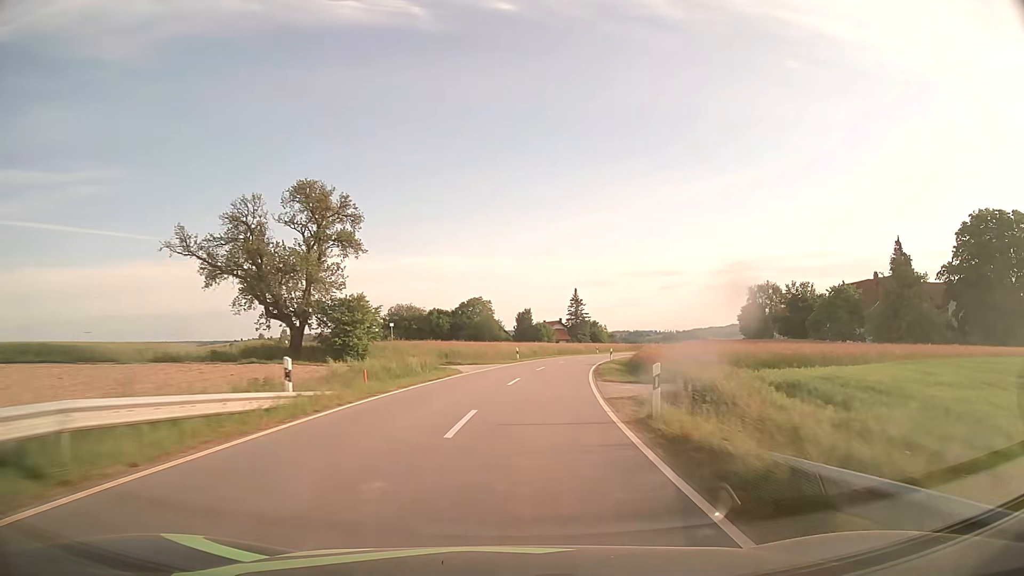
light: Day
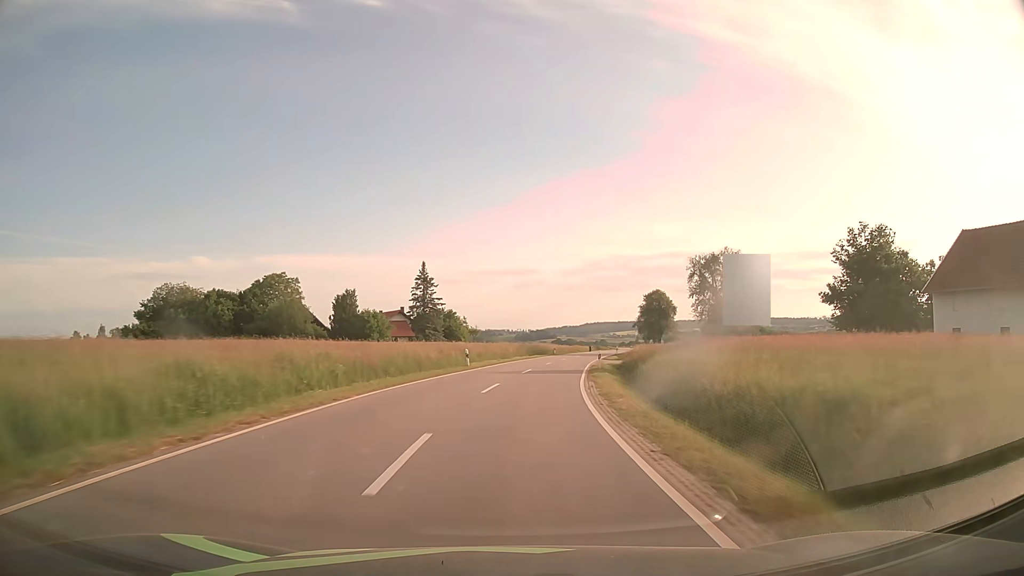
(+5.9, +52.2) m; +13°
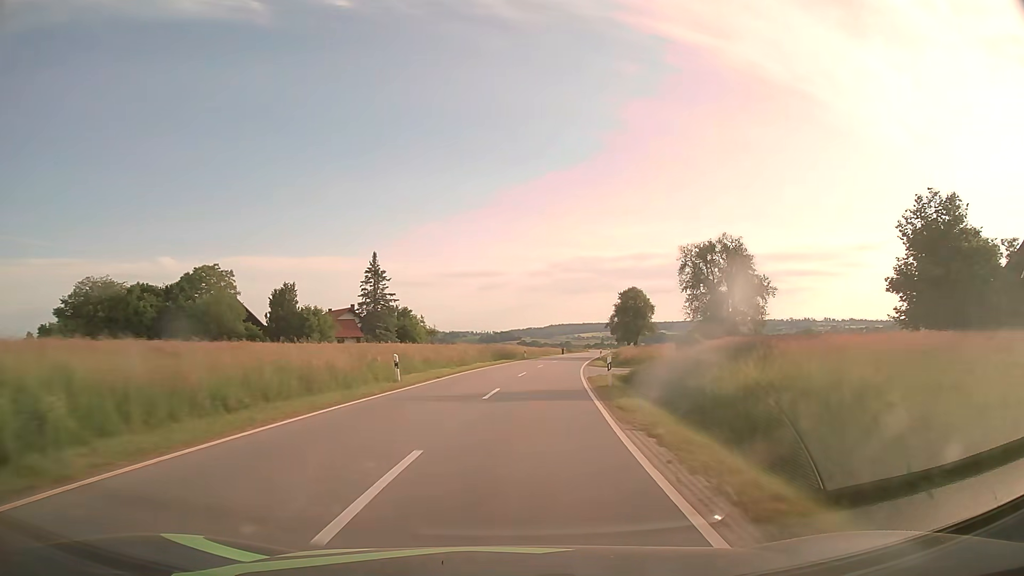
(+0.3, +13.6) m; +3°
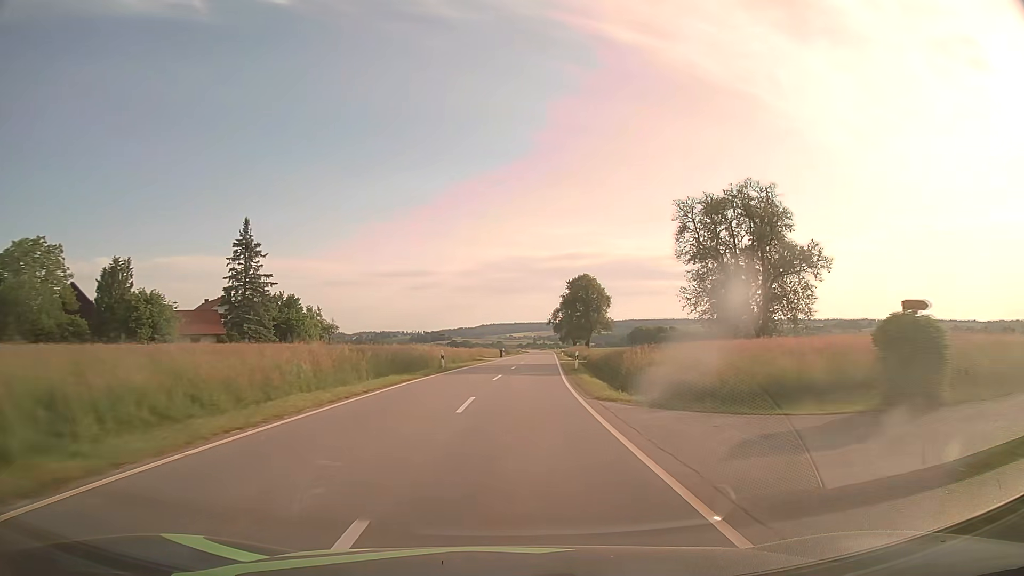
(+1.5, +27.7) m; +6°
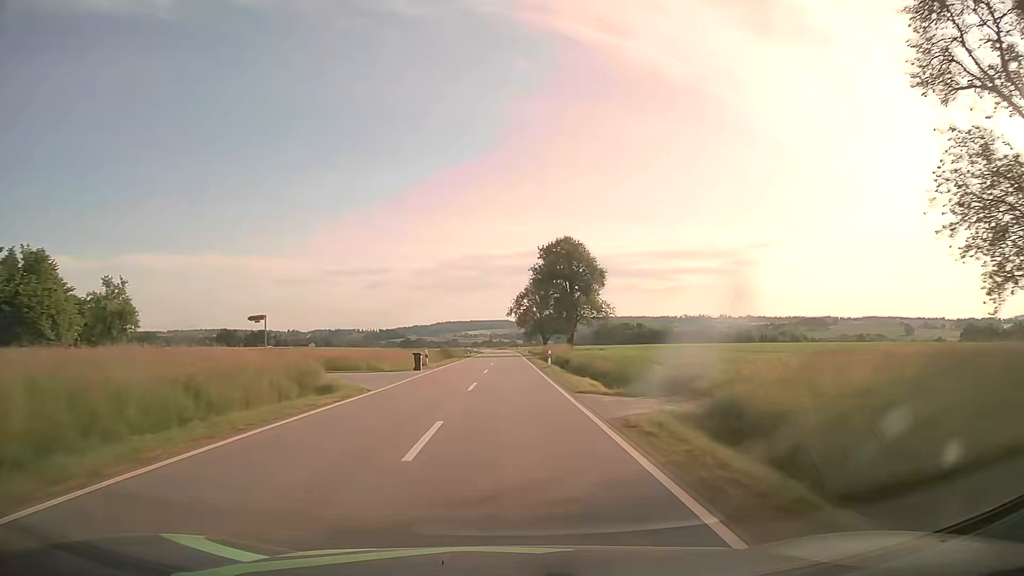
(+1.8, +42.2) m; +4°
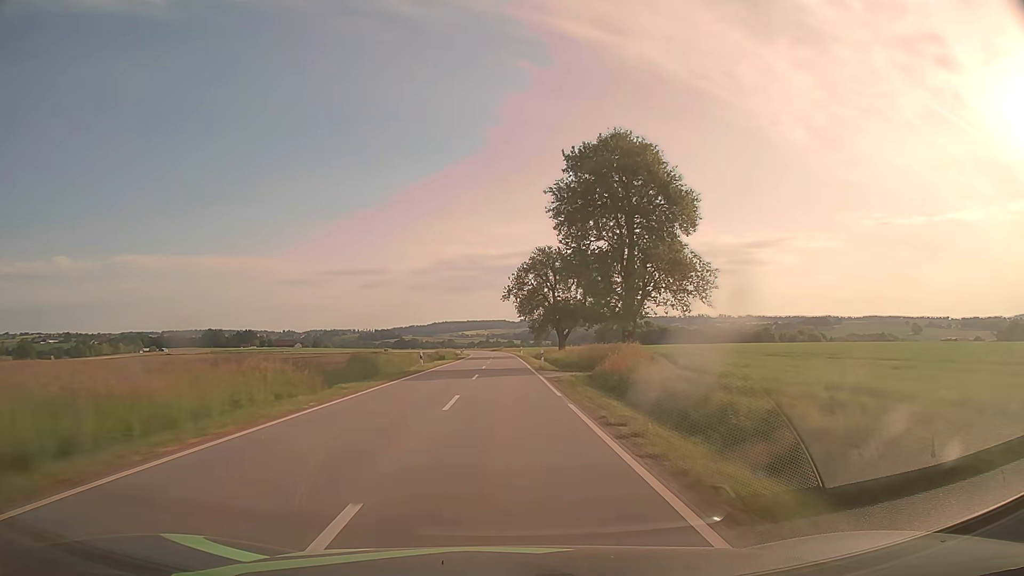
(+0.2, +42.7) m; 0°
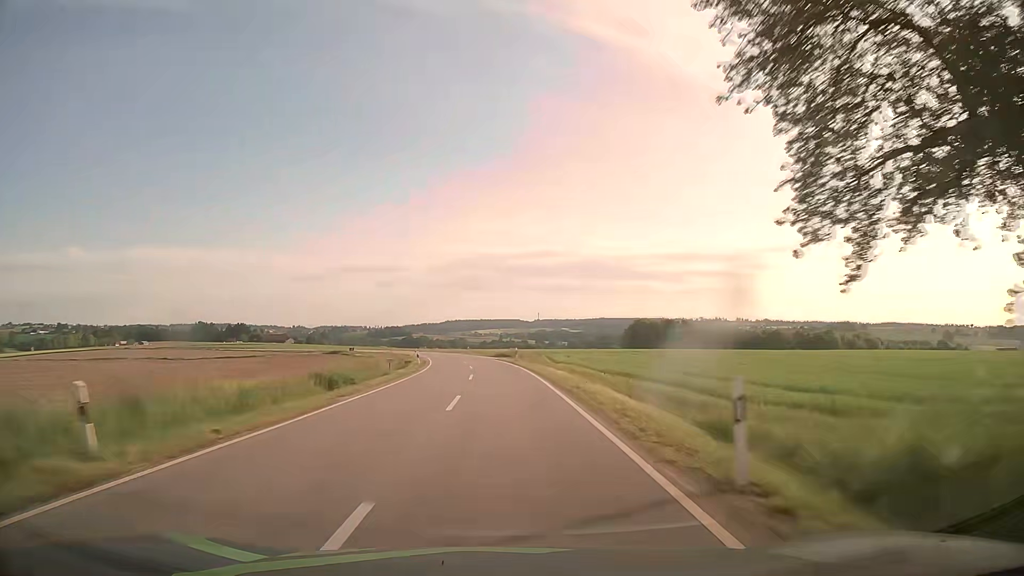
(-0.5, +73.3) m; -1°
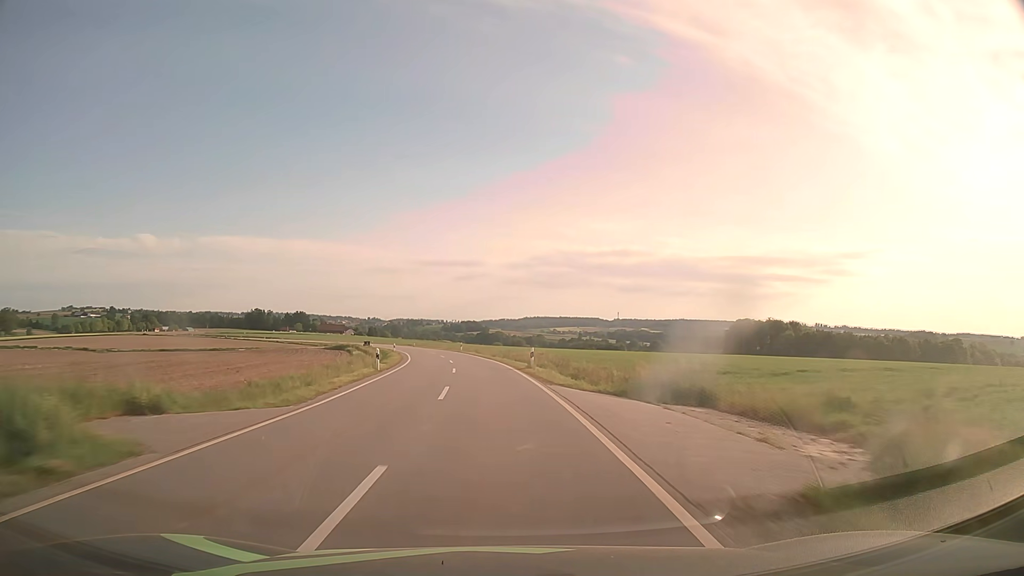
(-2.3, +59.4) m; -6°
(0, +10) (-1, +20) (-1, +30) (-2, +40) (-3, +50) (-5, +60) (-7, +70) (-9, +79) (-11, +89) (-14, +99) m
